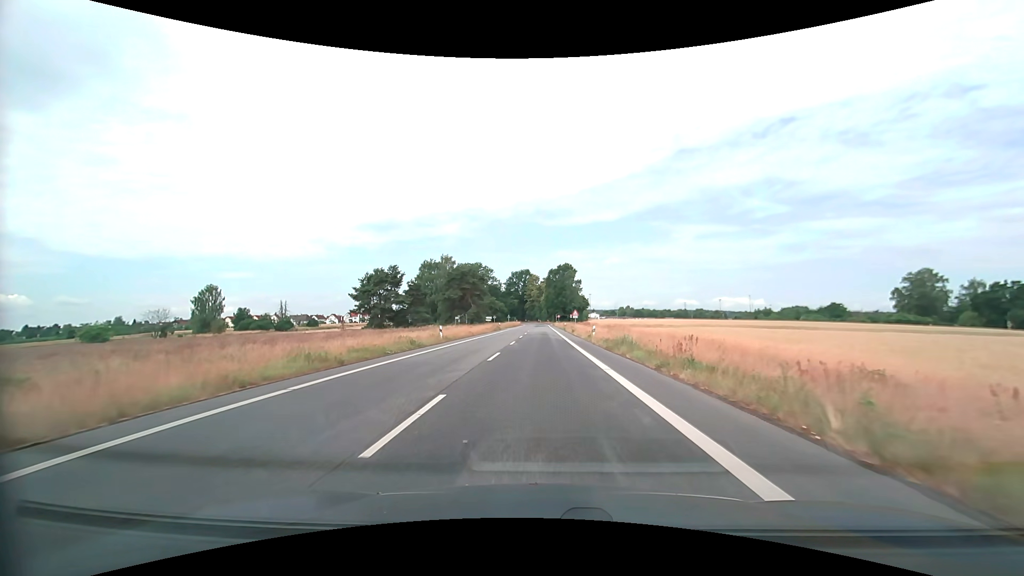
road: secondary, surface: asphalt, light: Day
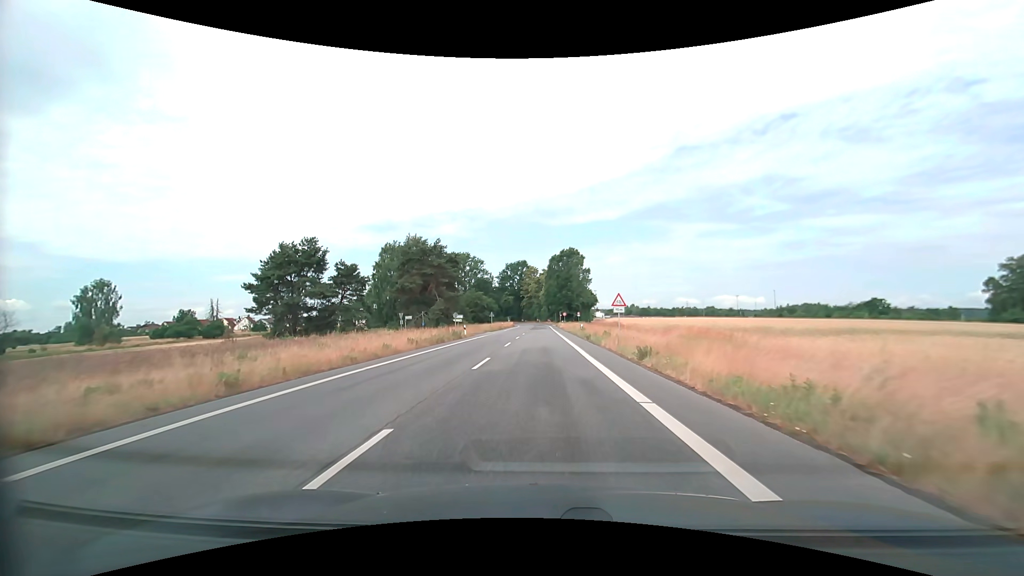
(0.0, +38.2) m; 0°
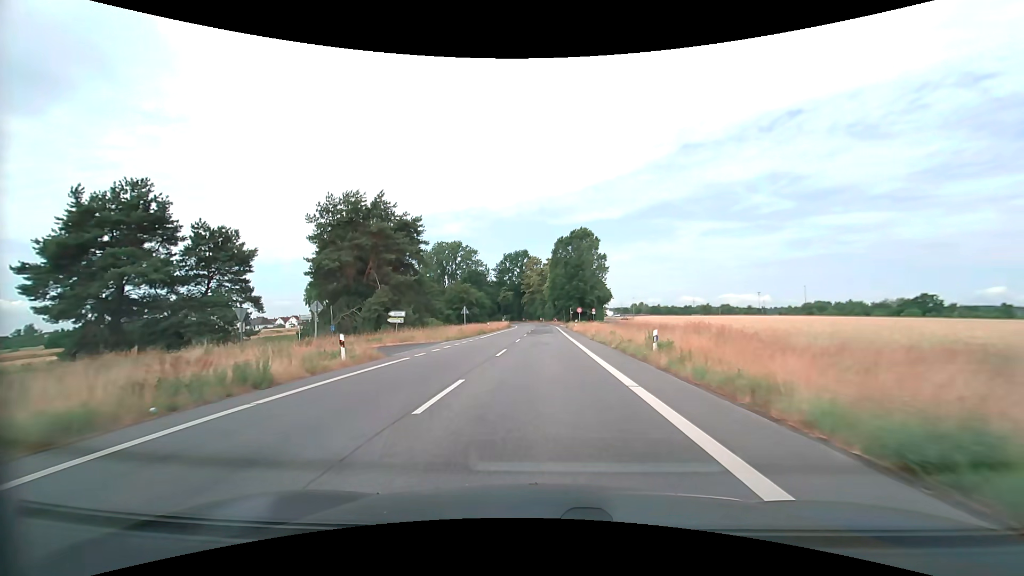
(-0.1, +30.5) m; -1°
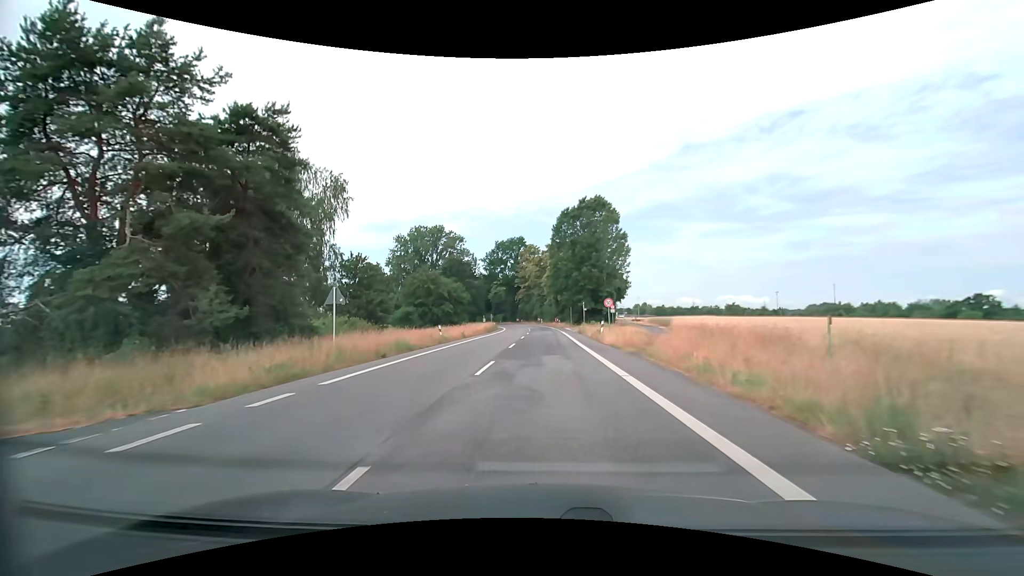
(0.0, +30.5) m; 0°
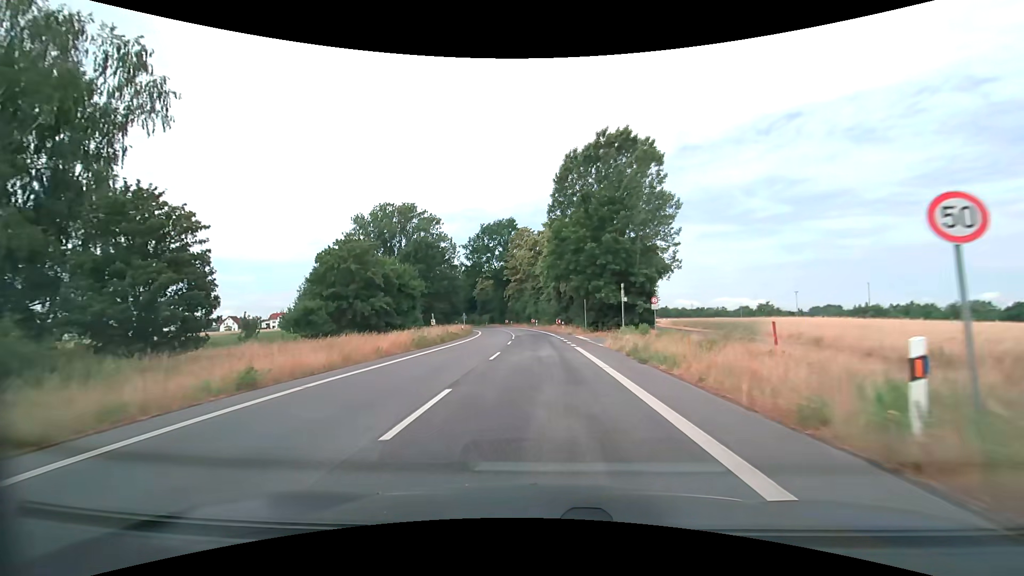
(+0.2, +30.5) m; +1°
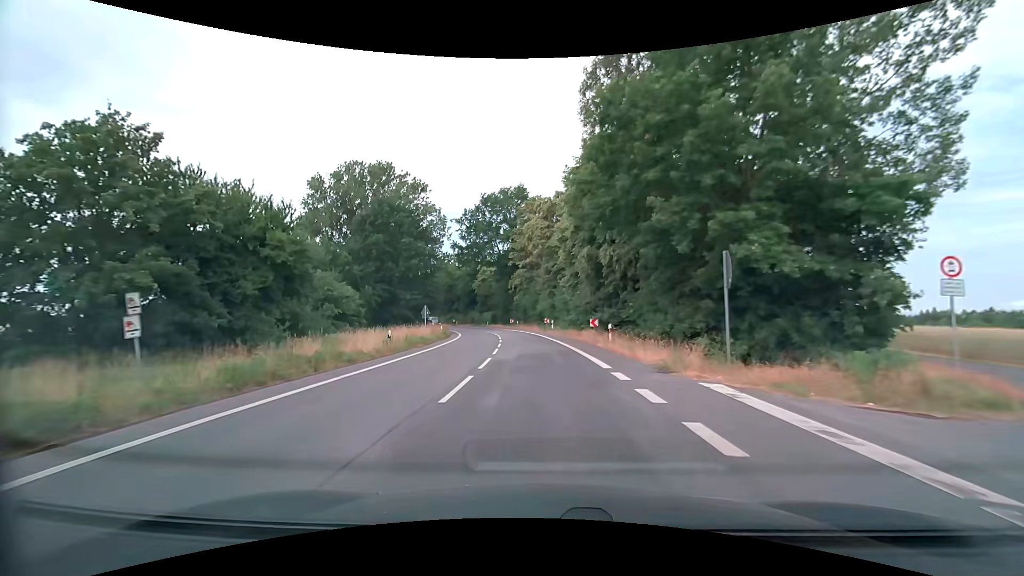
(-0.4, +30.4) m; -2°
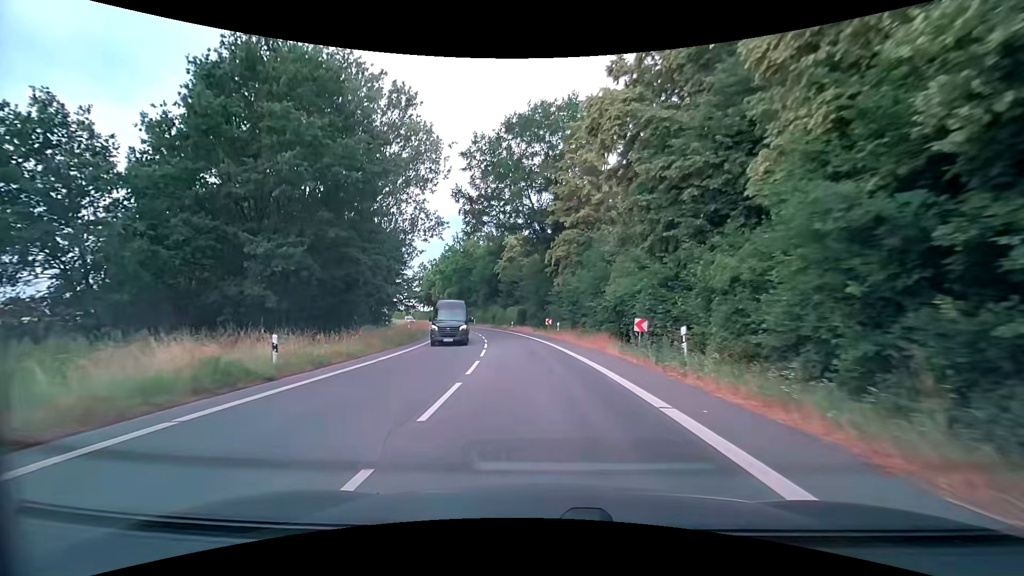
(-1.6, +38.0) m; -5°
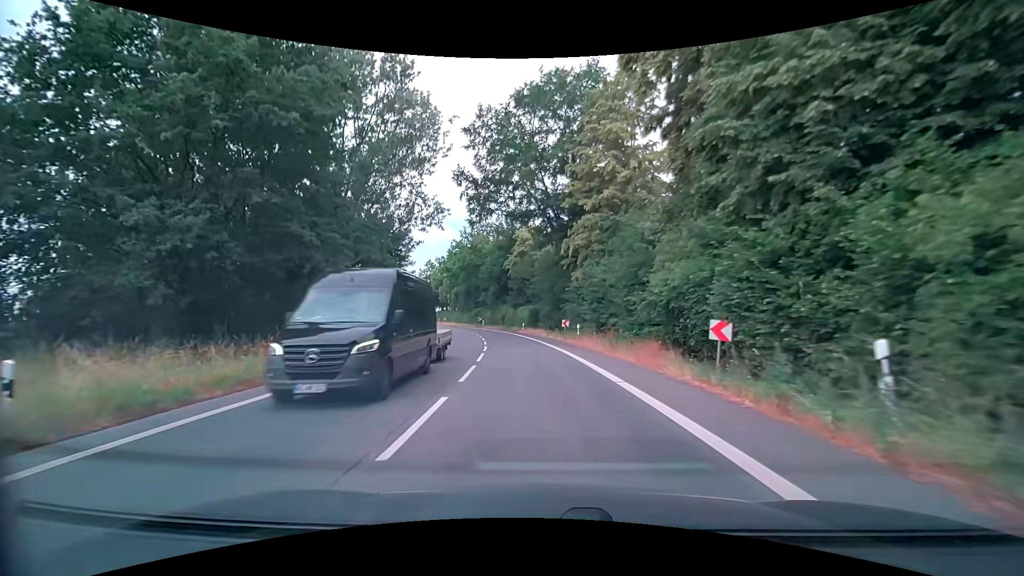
(-0.1, +7.6) m; -1°
(0, +10) (-1, +20) (-2, +30) (-3, +40) (-5, +50) (-7, +59) (-10, +69) (-13, +79) (-16, +88) (-20, +97) m
